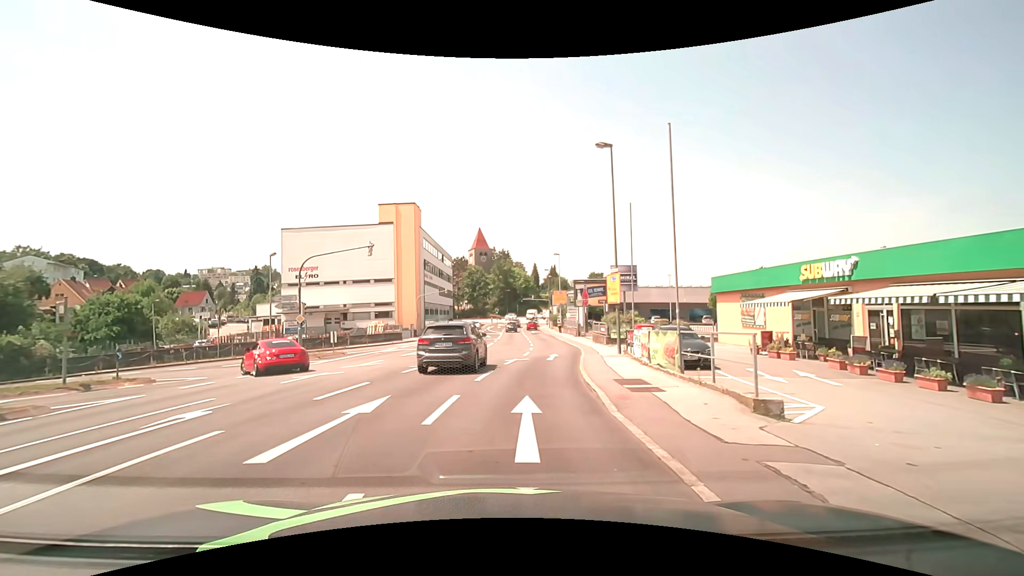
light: Day
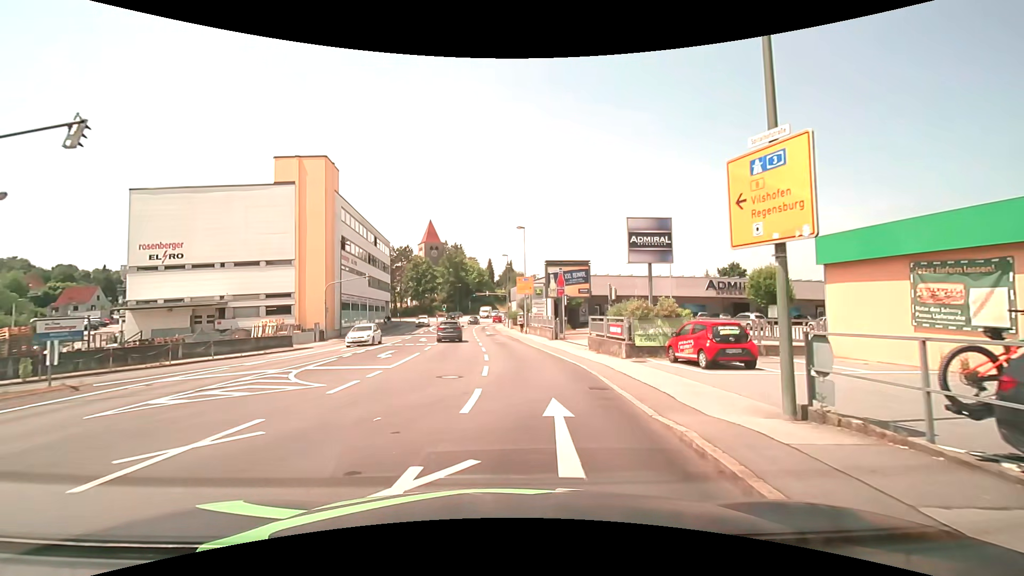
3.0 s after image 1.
(+0.4, +17.4) m; +4°
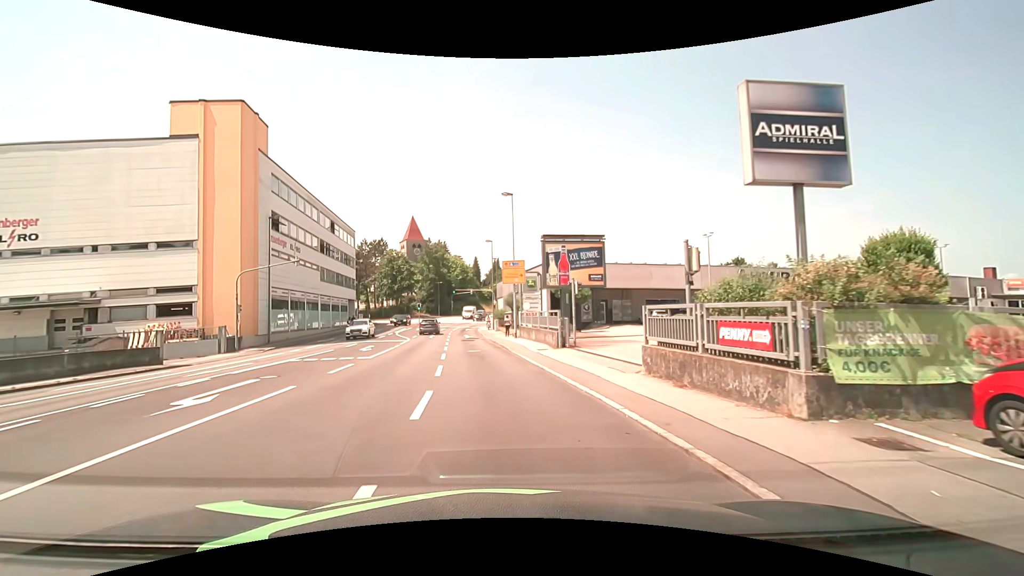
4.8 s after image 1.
(+0.3, +12.6) m; +1°
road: tertiary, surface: asphalt
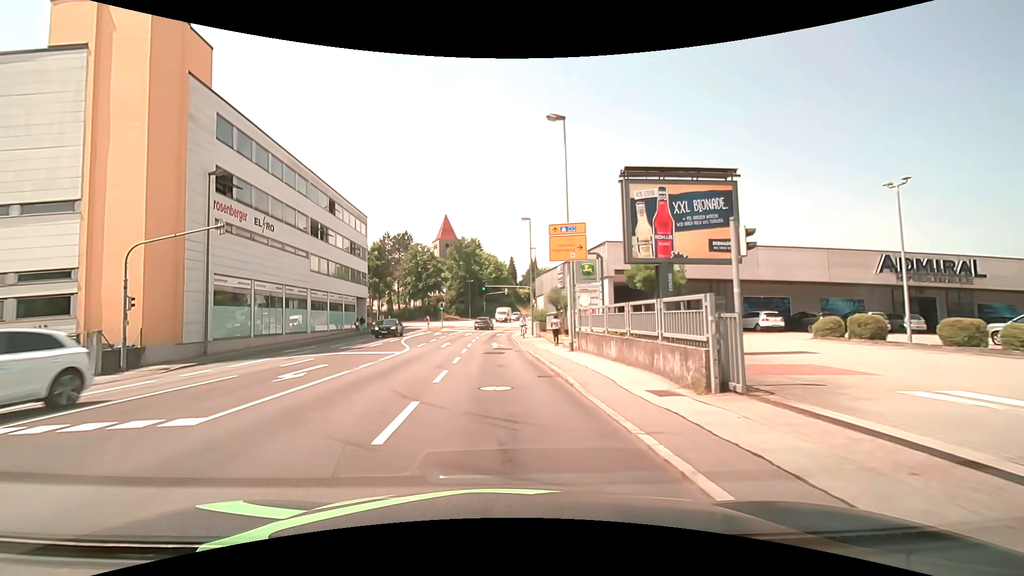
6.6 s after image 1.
(-0.4, +13.7) m; -4°
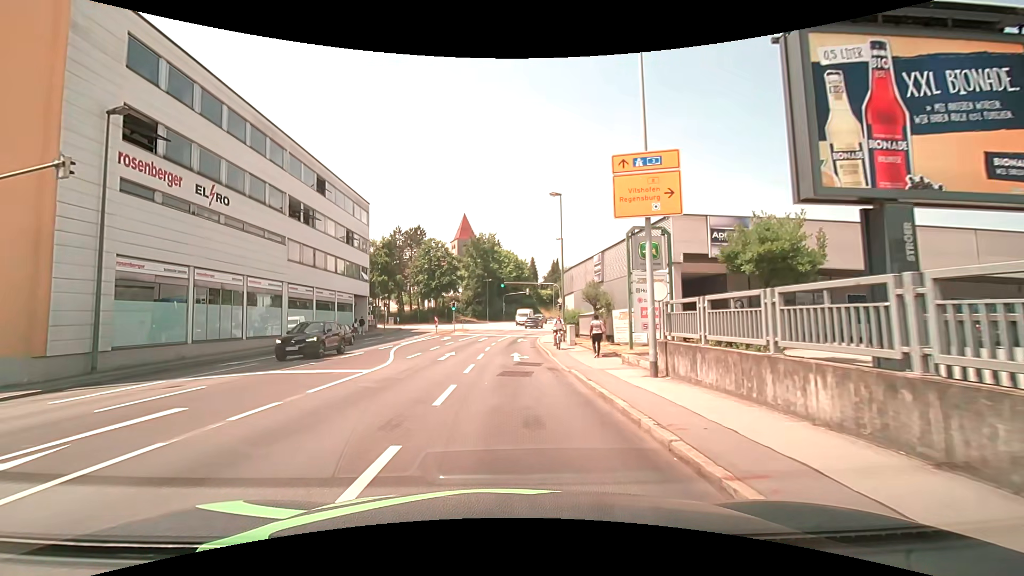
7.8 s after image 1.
(-0.2, +9.1) m; -2°
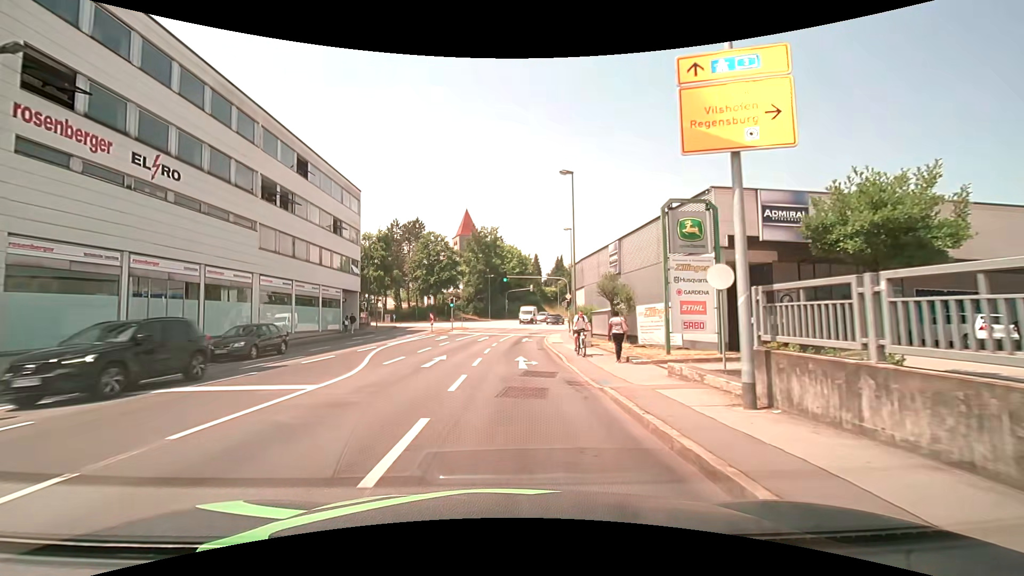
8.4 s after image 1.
(0.0, +4.5) m; 0°
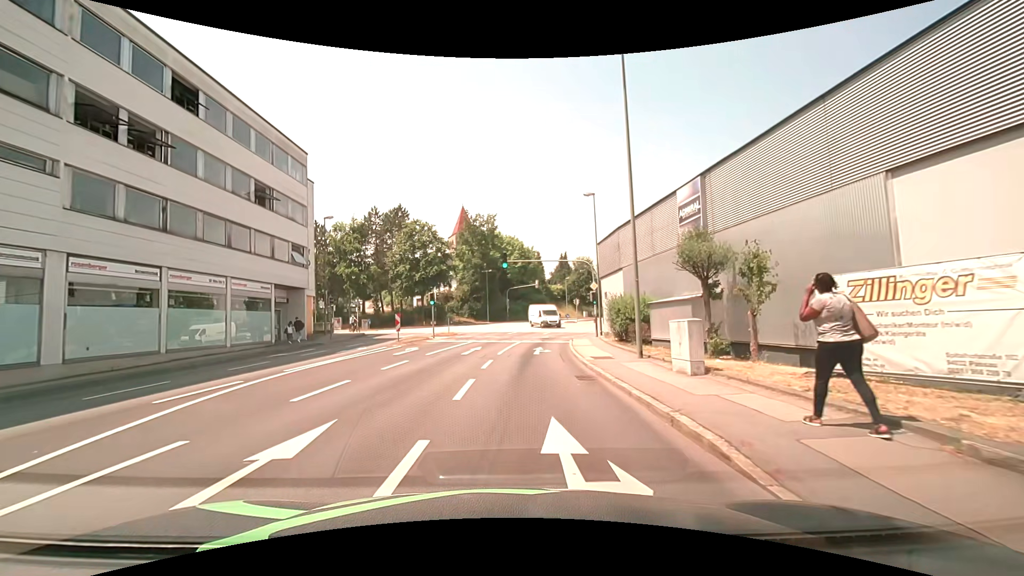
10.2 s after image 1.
(-0.1, +13.5) m; -1°
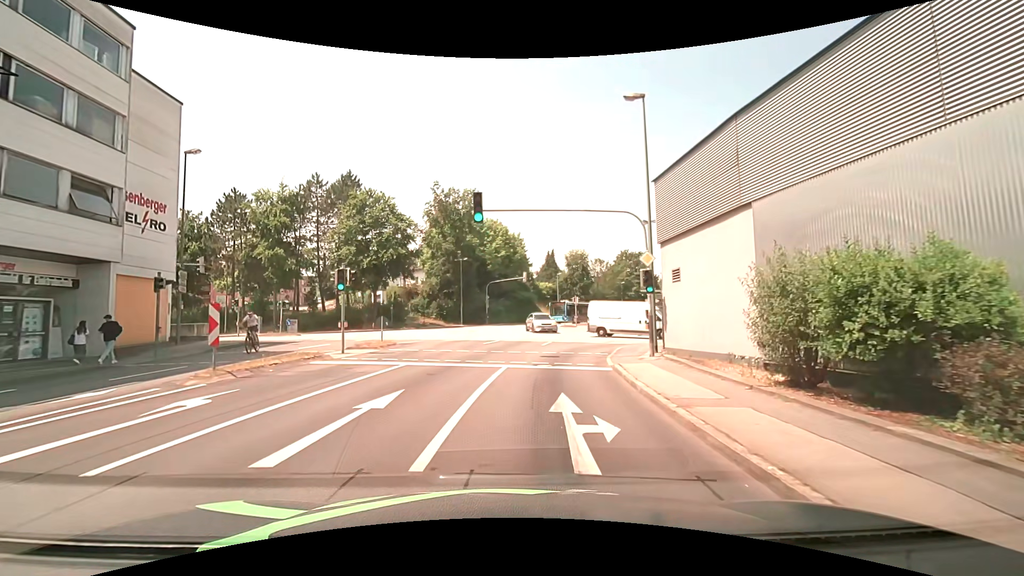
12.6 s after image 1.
(+0.3, +16.1) m; 0°
(+1, +10) (+2, +20) (+6, +29) (+15, +34) (+25, +35) (+35, +35) (+45, +35) (+55, +35) (+65, +35) (+75, +35) m
